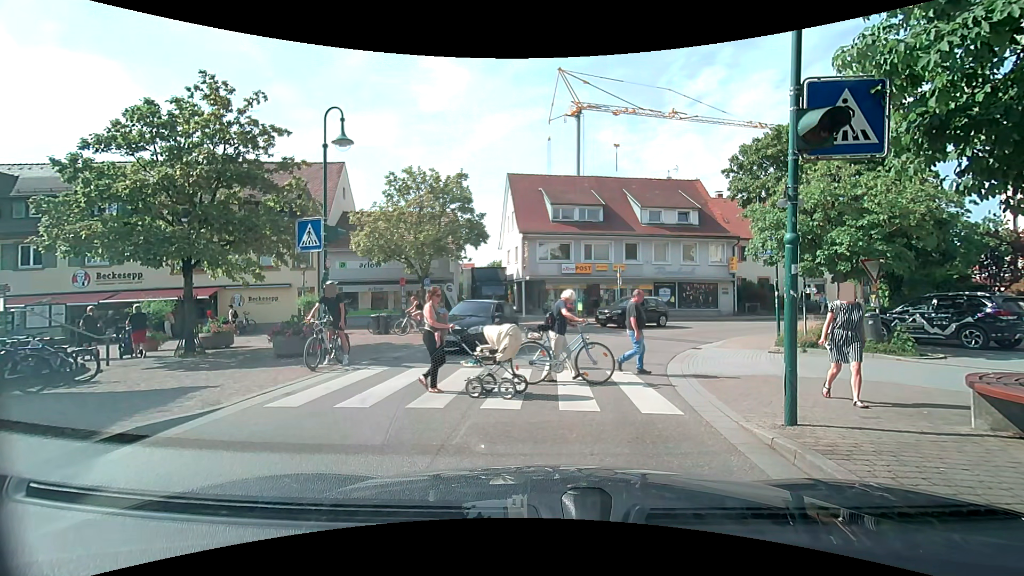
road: tertiary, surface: asphalt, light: Day
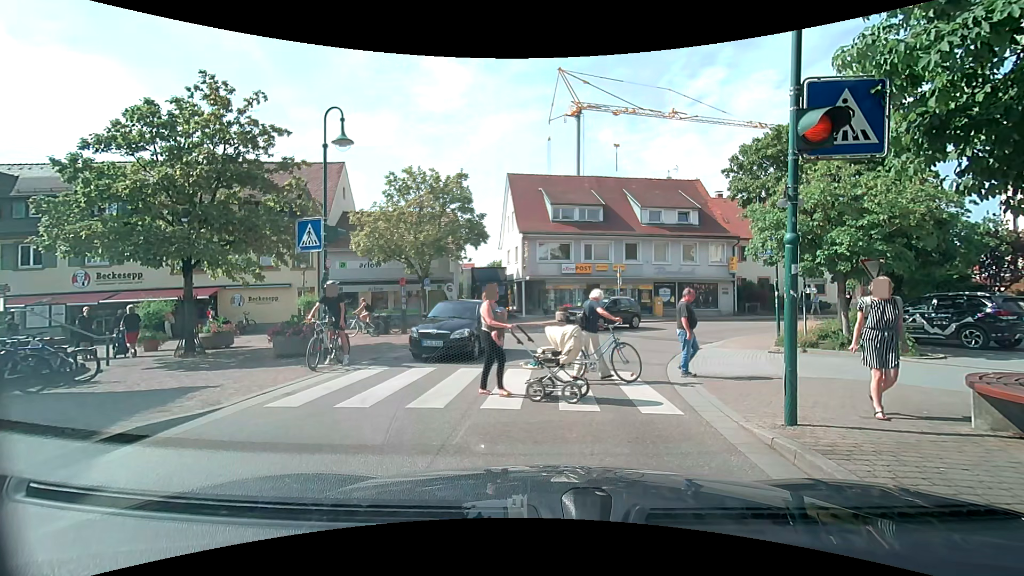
(0.0, 0.0) m; 0°
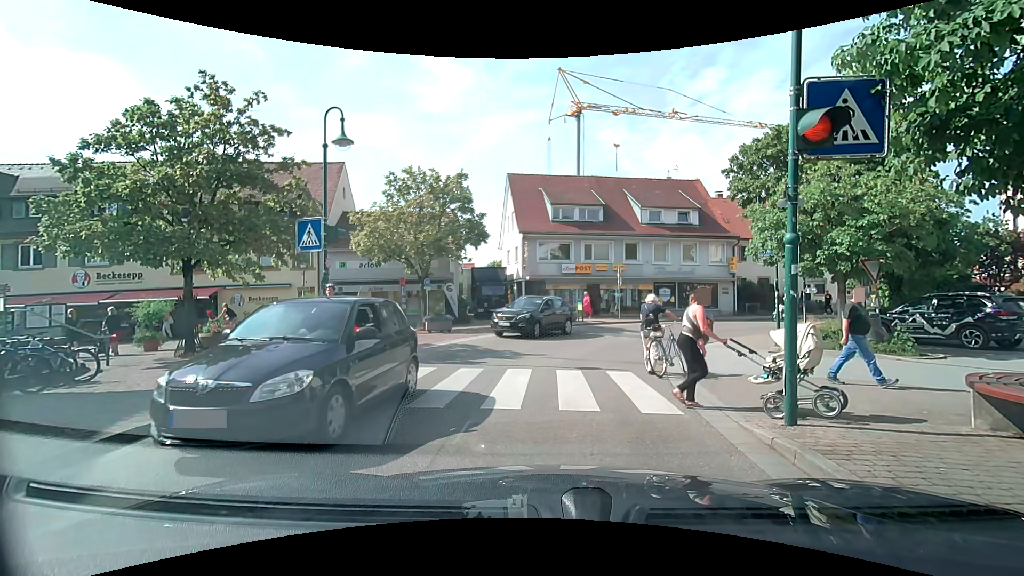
(0.0, 0.0) m; 0°
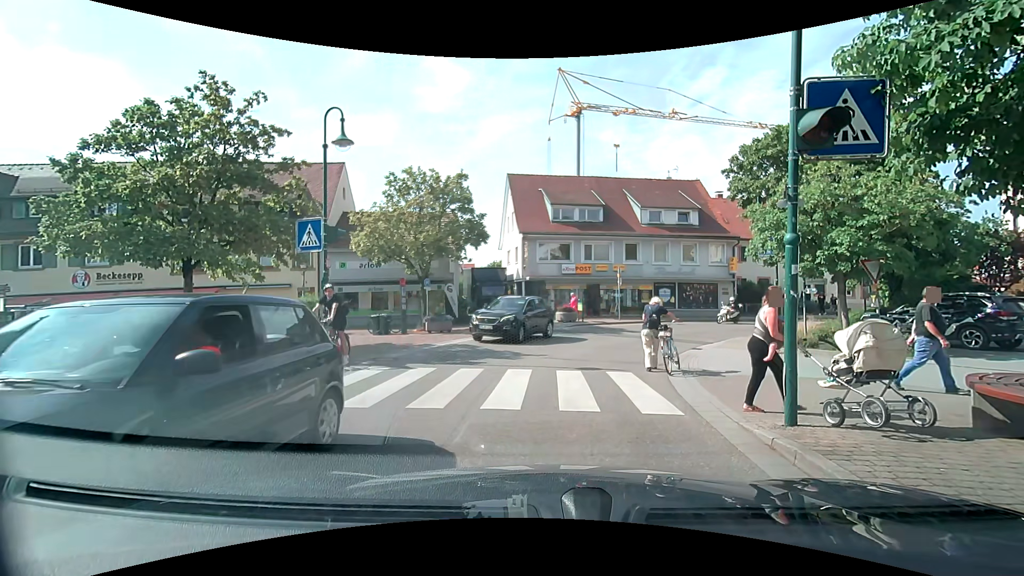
(0.0, 0.0) m; 0°
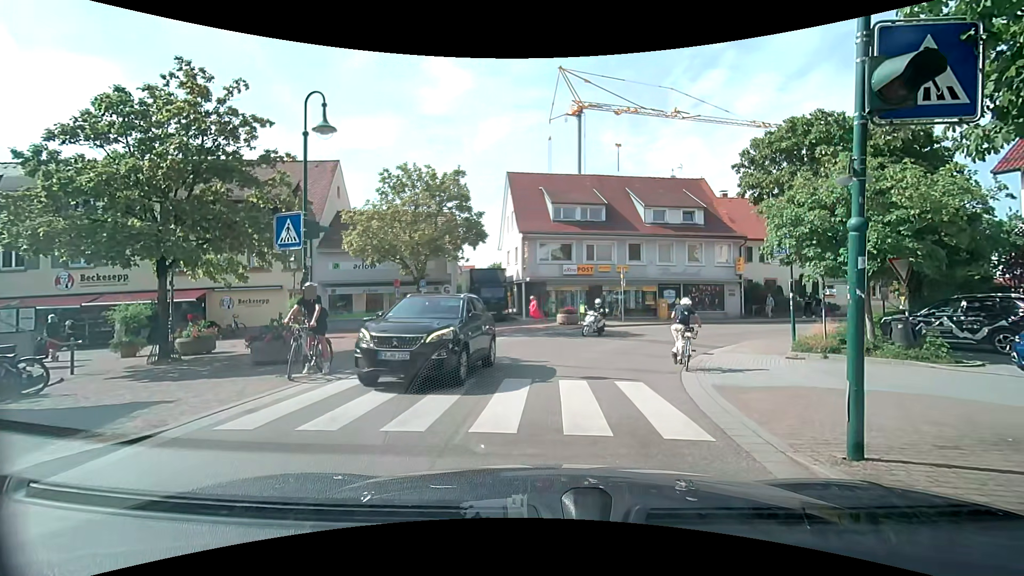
(0.0, +1.1) m; 0°
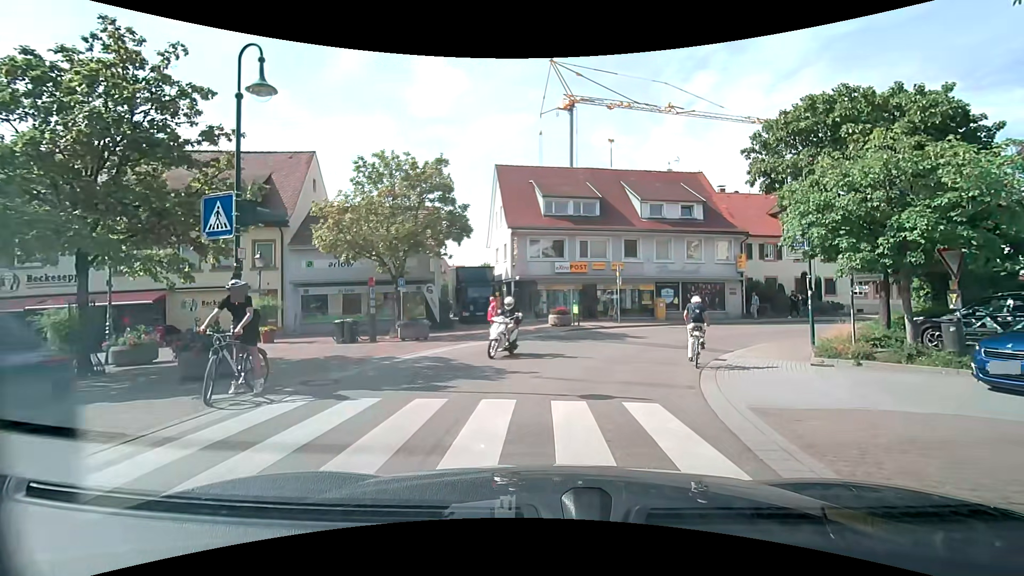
(0.0, +2.1) m; +1°
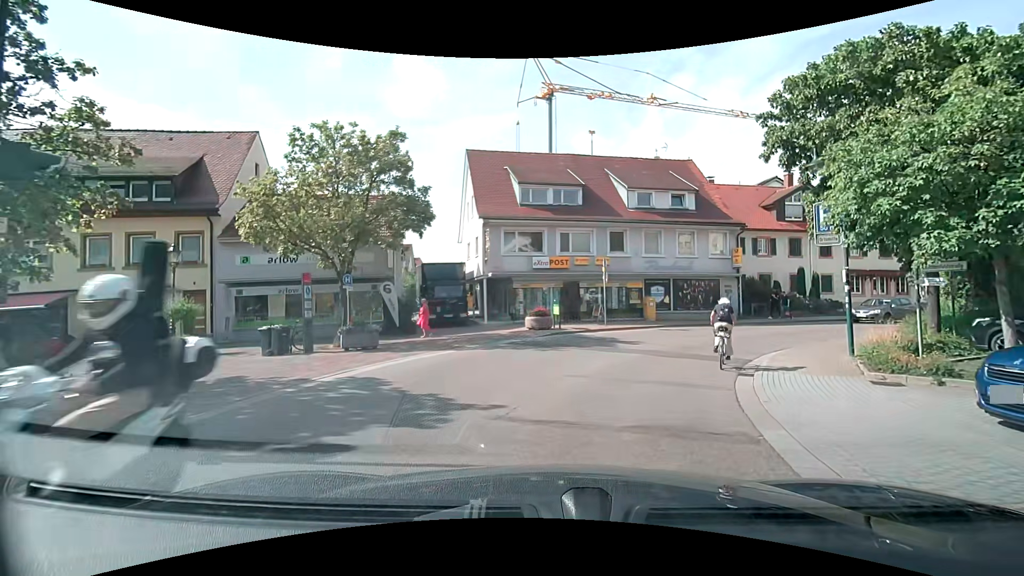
(-0.1, +3.6) m; +1°
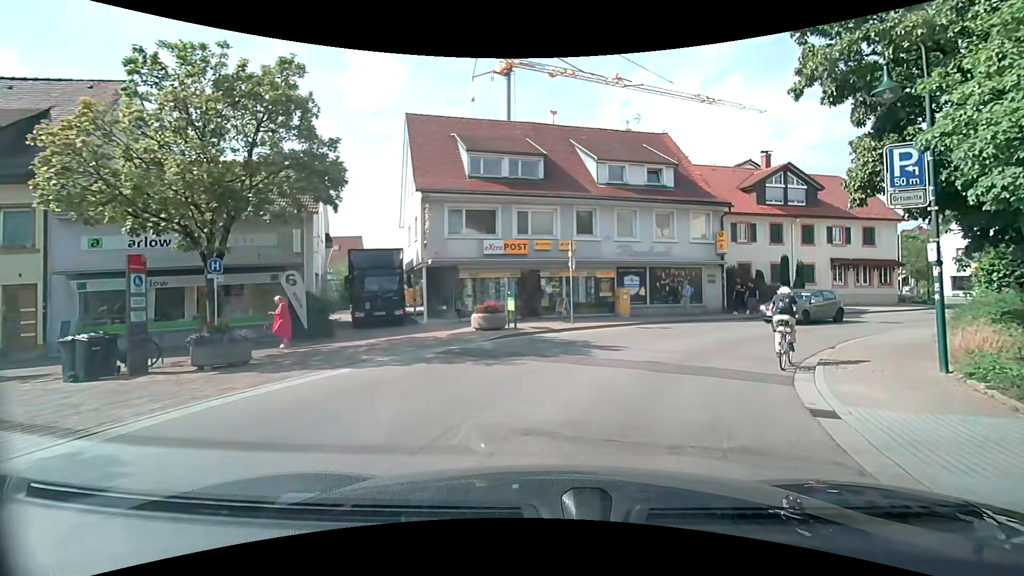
(+0.1, +4.9) m; +4°
